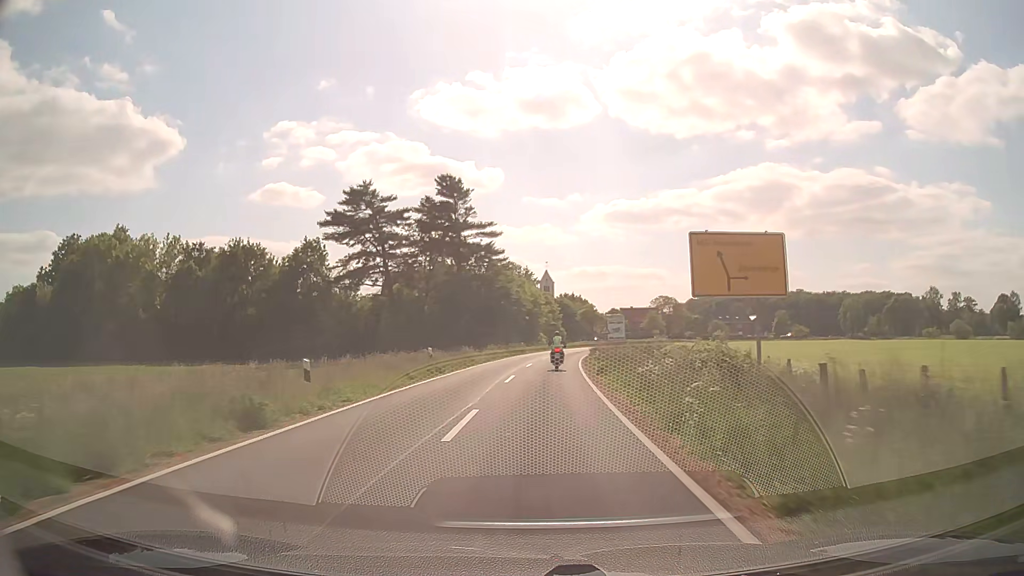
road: secondary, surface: asphalt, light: Day
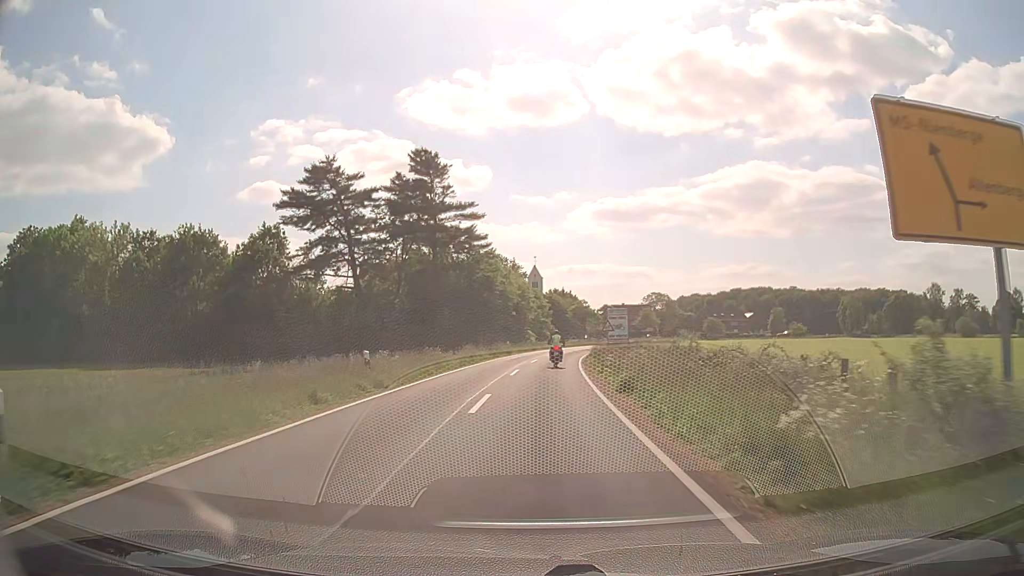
(+0.1, +8.9) m; +1°
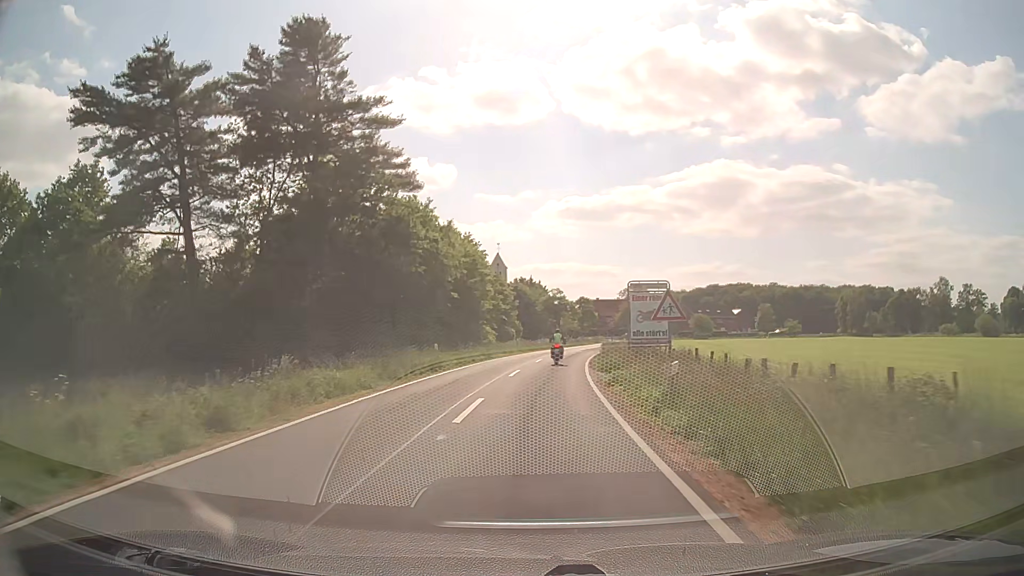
(+0.6, +25.5) m; +3°
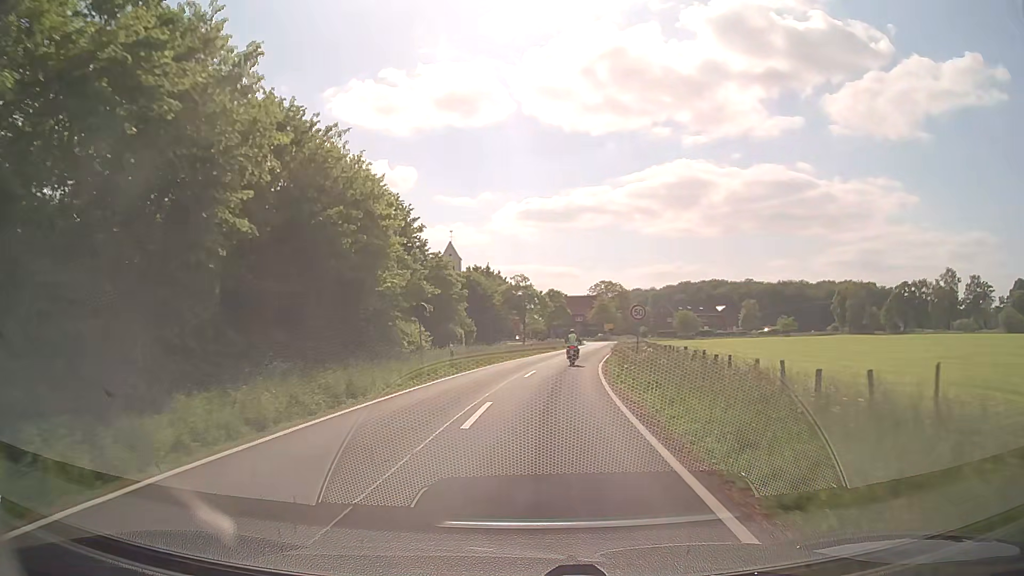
(+0.7, +24.2) m; +3°
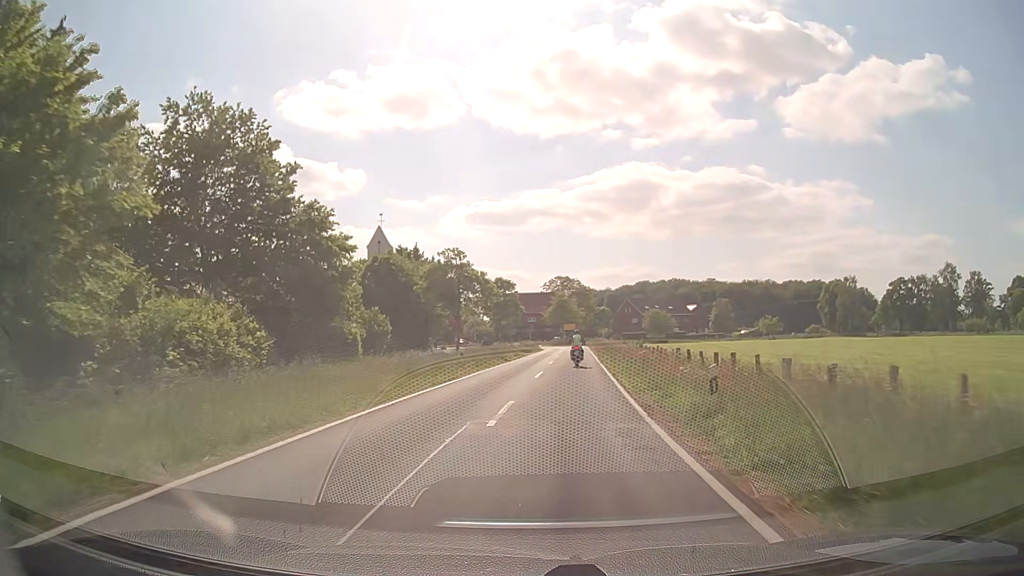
(+0.8, +23.8) m; +4°
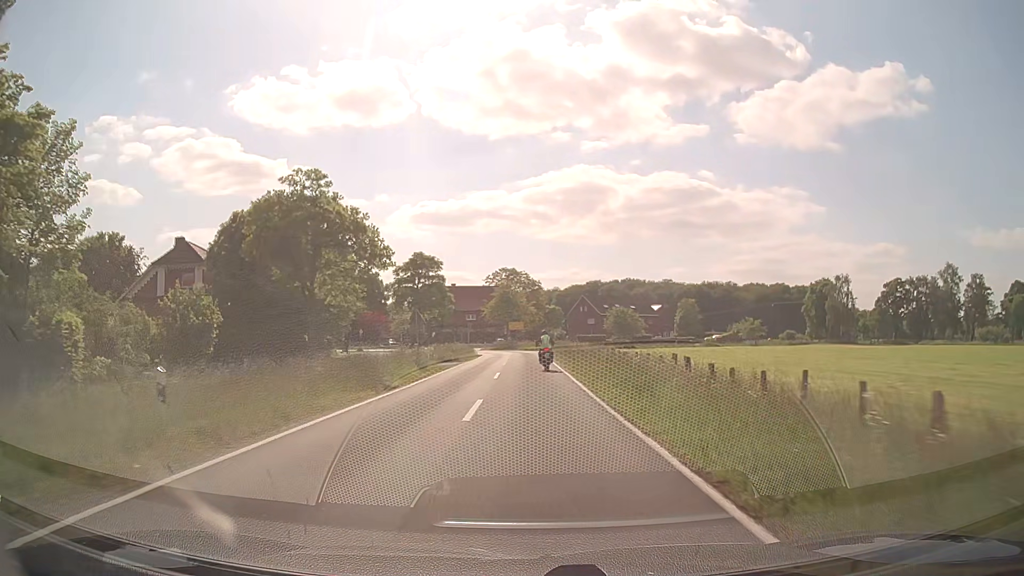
(+1.1, +23.6) m; +5°
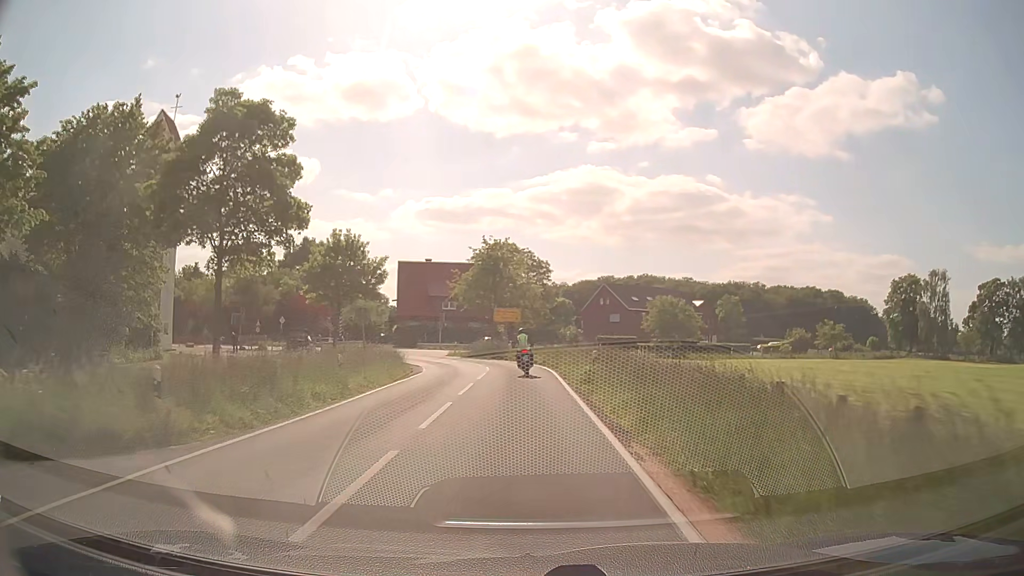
(+0.3, +37.1) m; 0°
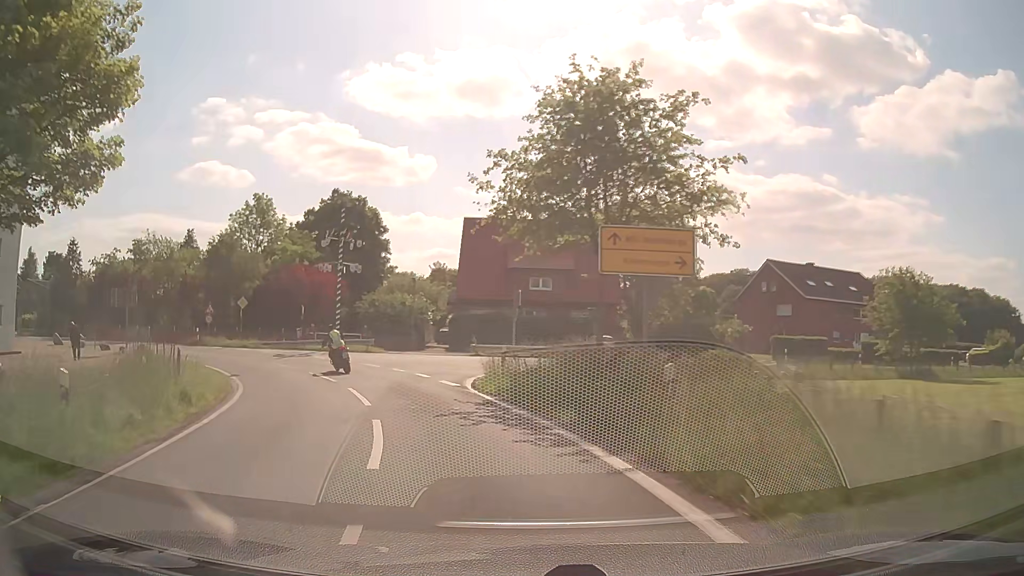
(-0.9, +33.5) m; -9°
(-1, +10) (-4, +19) (-9, +28) (-16, +35) (-24, +41) (-34, +44) (-44, +45) (-54, +44) (-64, +44) (-74, +43) m
